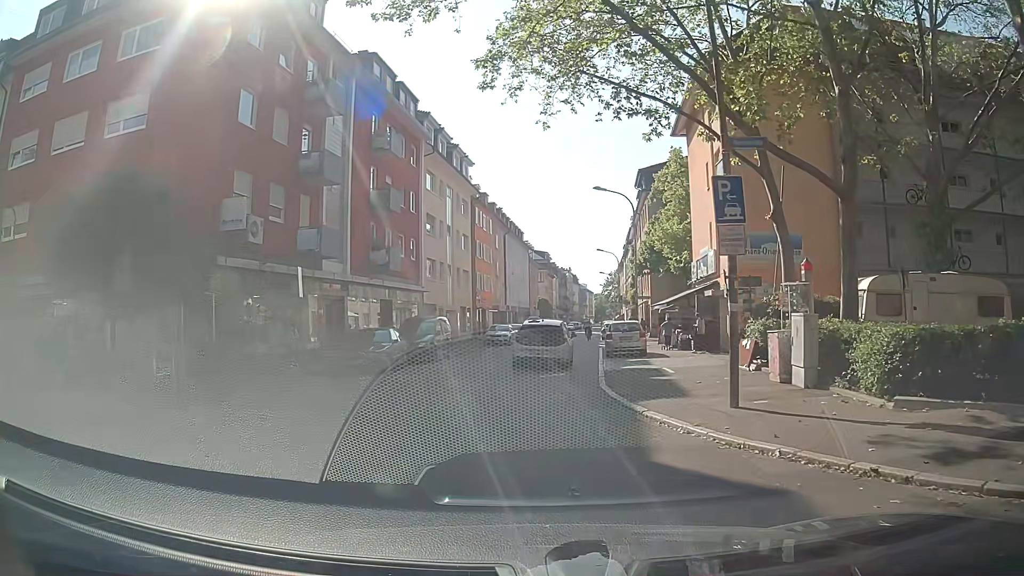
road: residential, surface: asphalt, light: Day
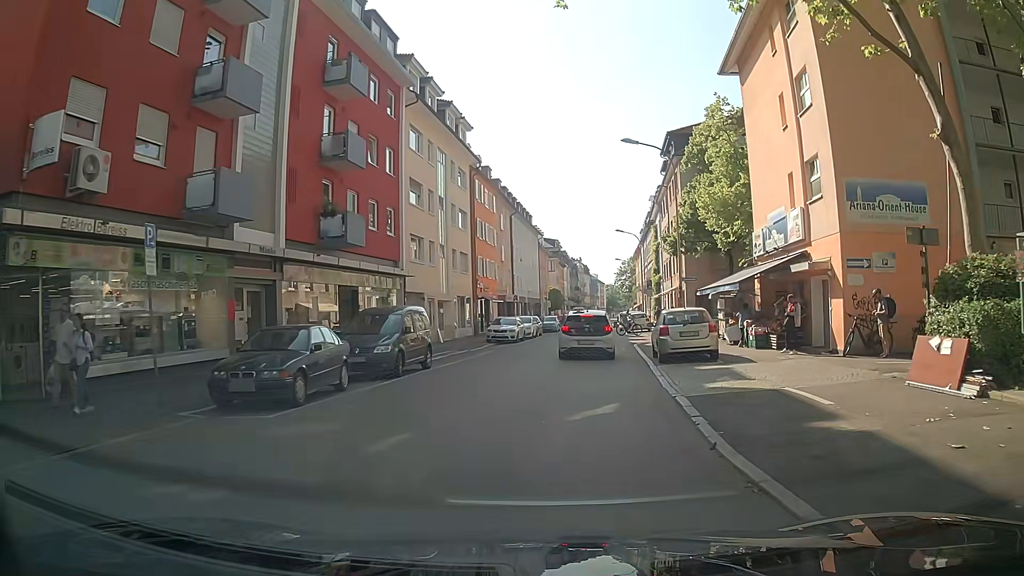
(-0.2, +9.3) m; 0°
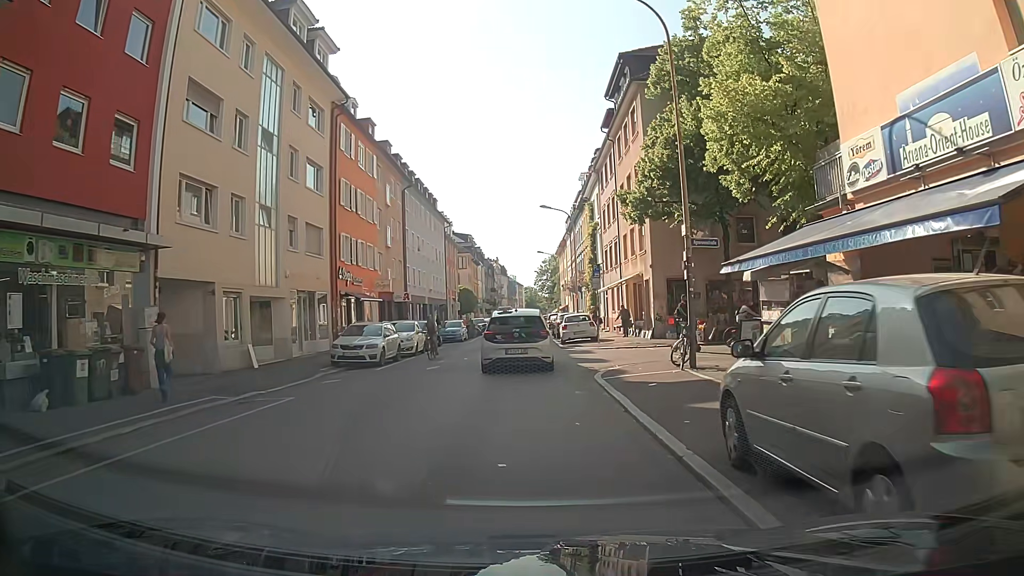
(+1.0, +15.8) m; +4°
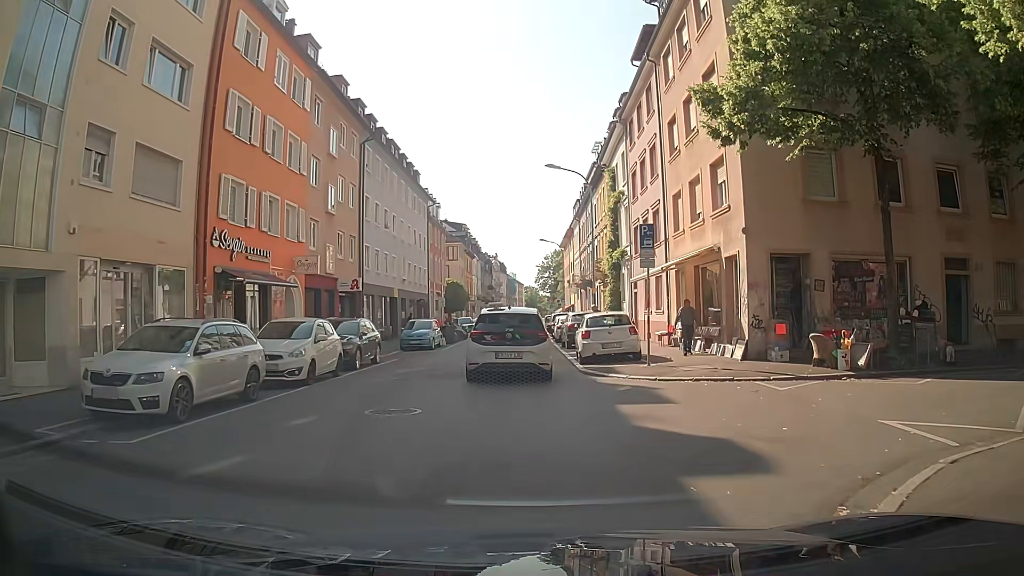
(+0.2, +13.0) m; 0°
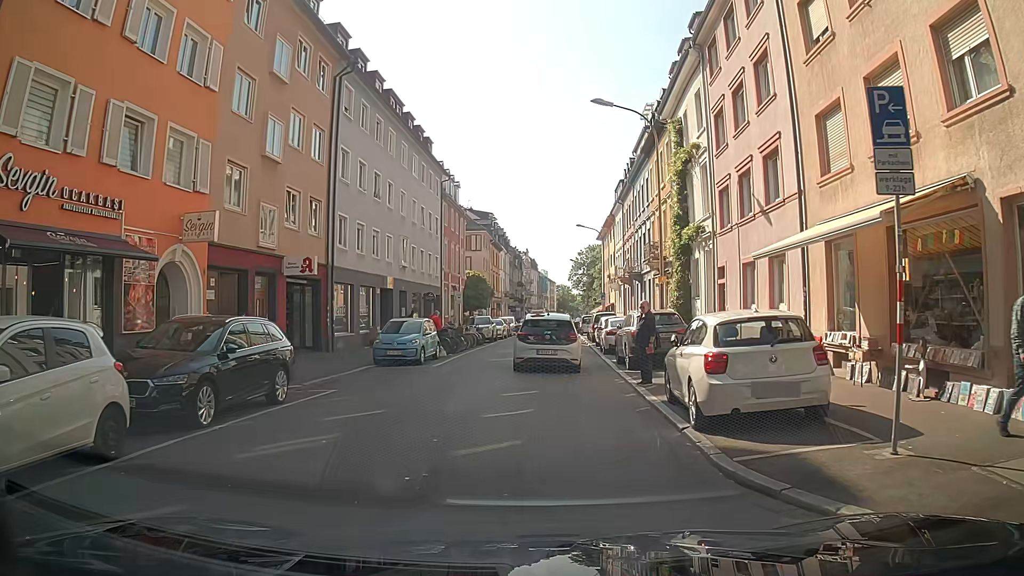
(+0.2, +11.1) m; -1°
